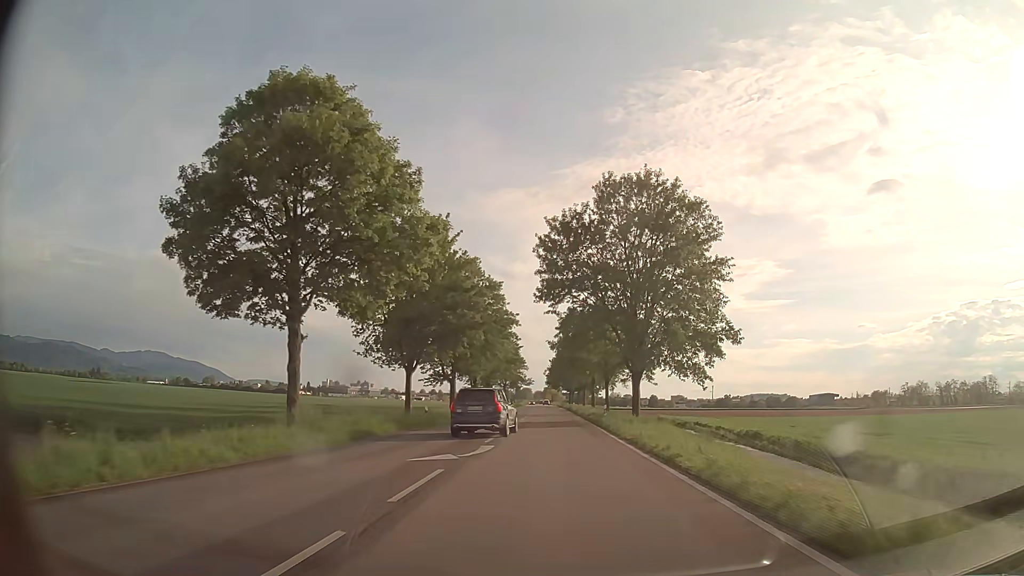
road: secondary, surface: asphalt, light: Day
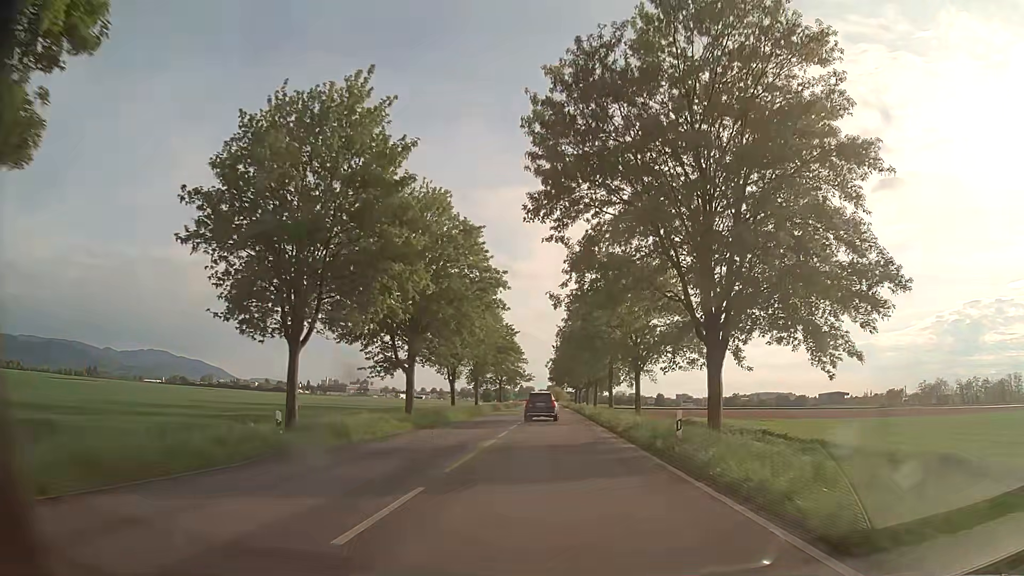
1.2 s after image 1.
(-0.1, +20.6) m; 0°
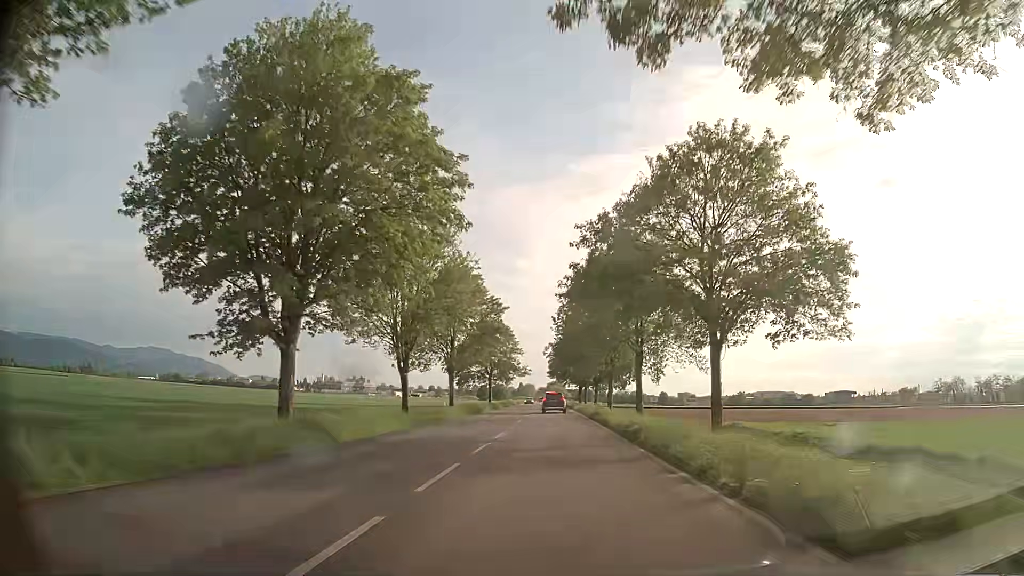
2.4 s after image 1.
(0.0, +20.6) m; 0°
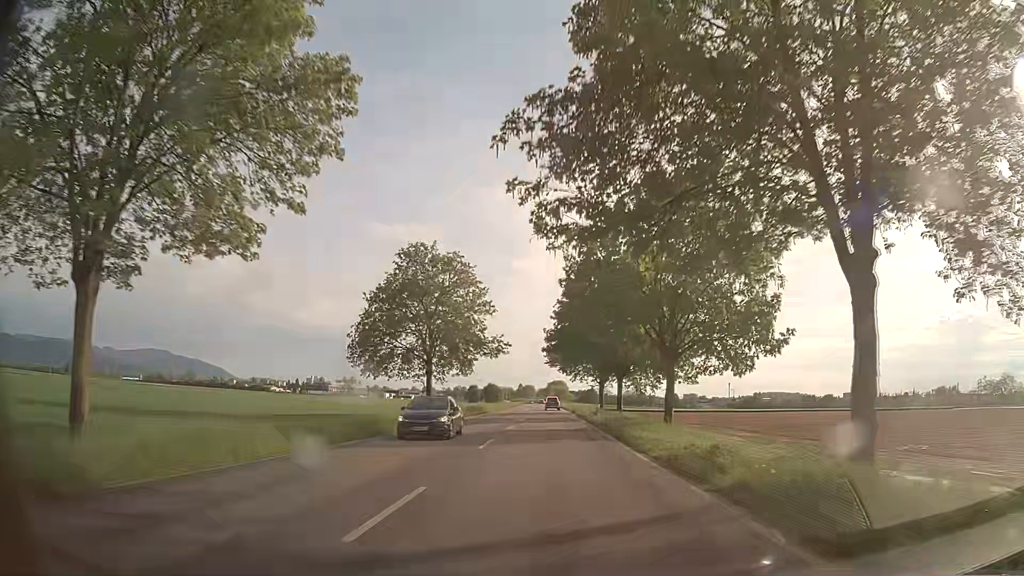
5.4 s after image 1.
(-0.1, +51.2) m; 0°
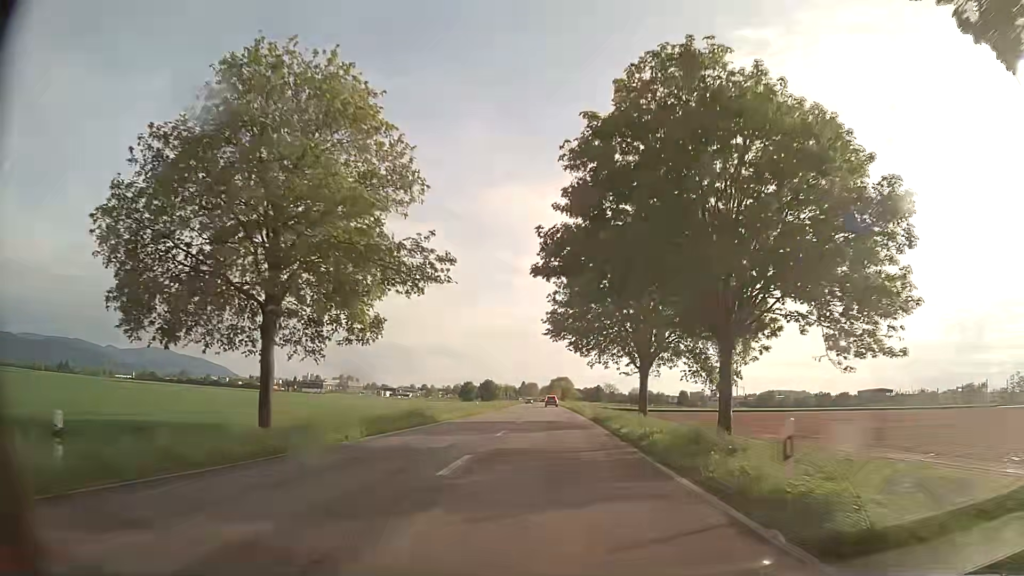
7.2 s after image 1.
(-0.1, +30.5) m; 0°
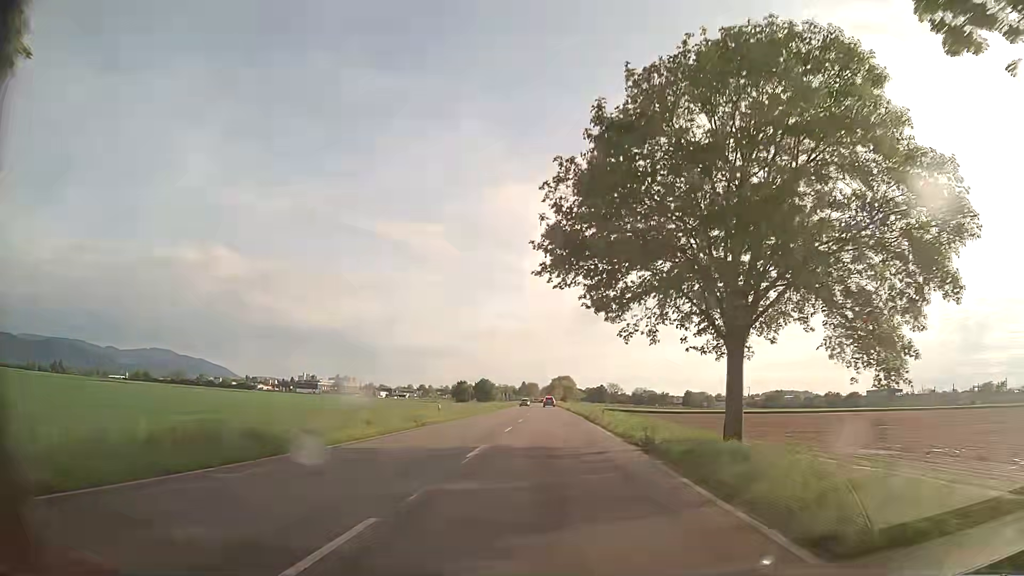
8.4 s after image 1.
(-0.1, +20.3) m; 0°
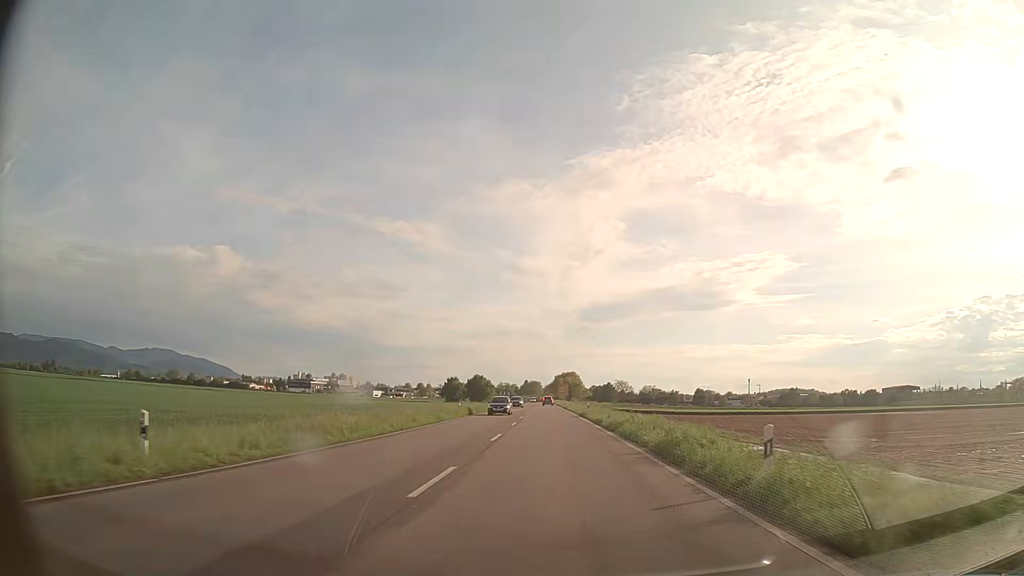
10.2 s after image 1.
(-0.1, +30.3) m; 0°
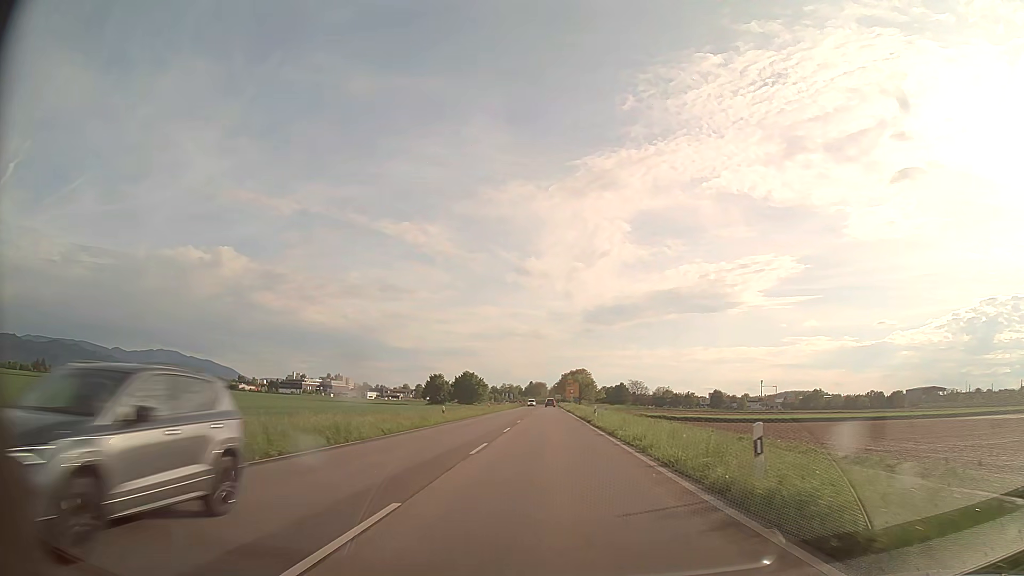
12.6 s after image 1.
(-0.2, +40.3) m; 0°
(0, +10) (0, +20) (0, +30) (0, +40) (0, +50) (-1, +60) (-1, +70) (-1, +80) (-1, +90) (-1, +100) m
